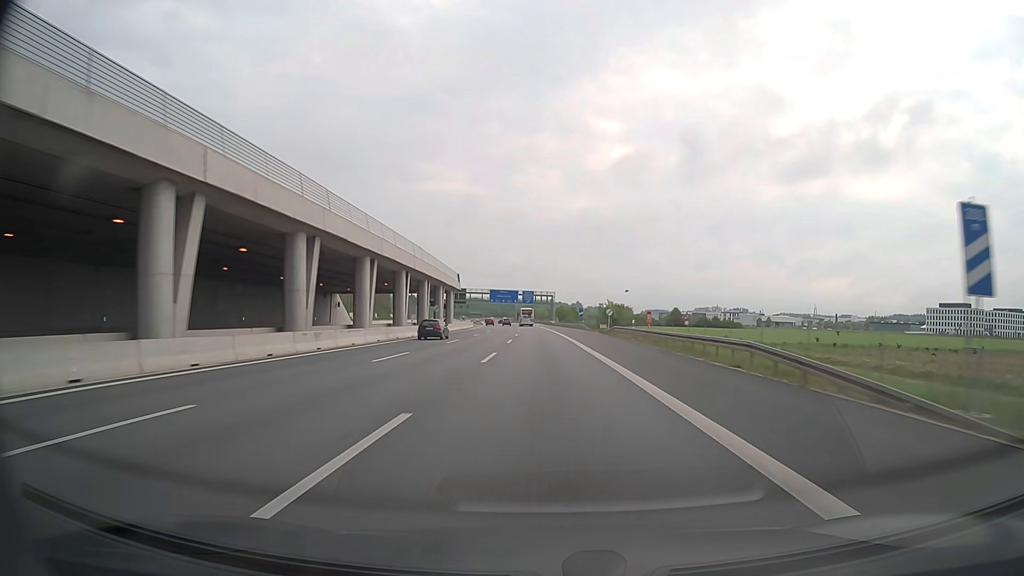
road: motorway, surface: asphalt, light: Day
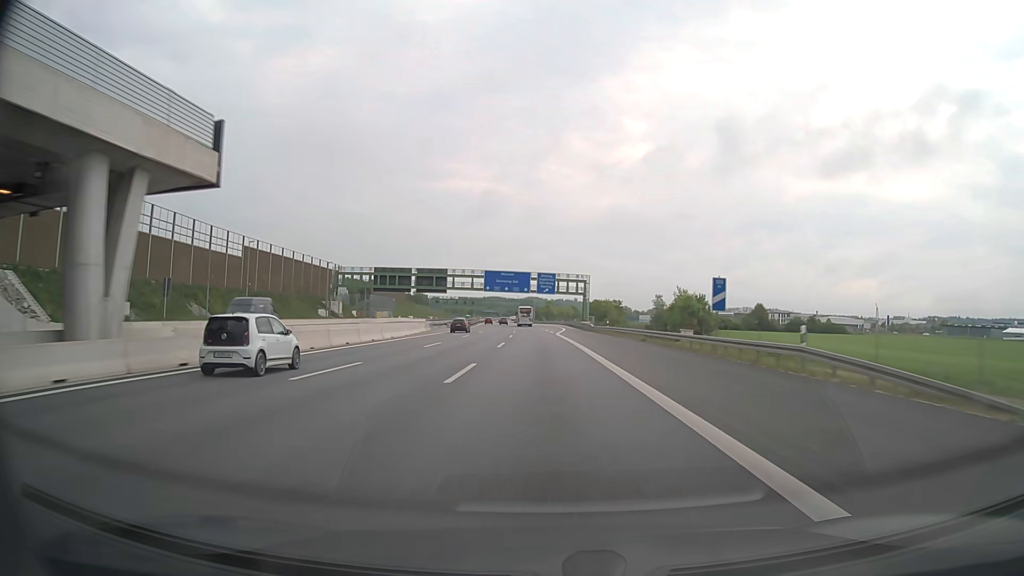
(-1.2, +79.1) m; -2°
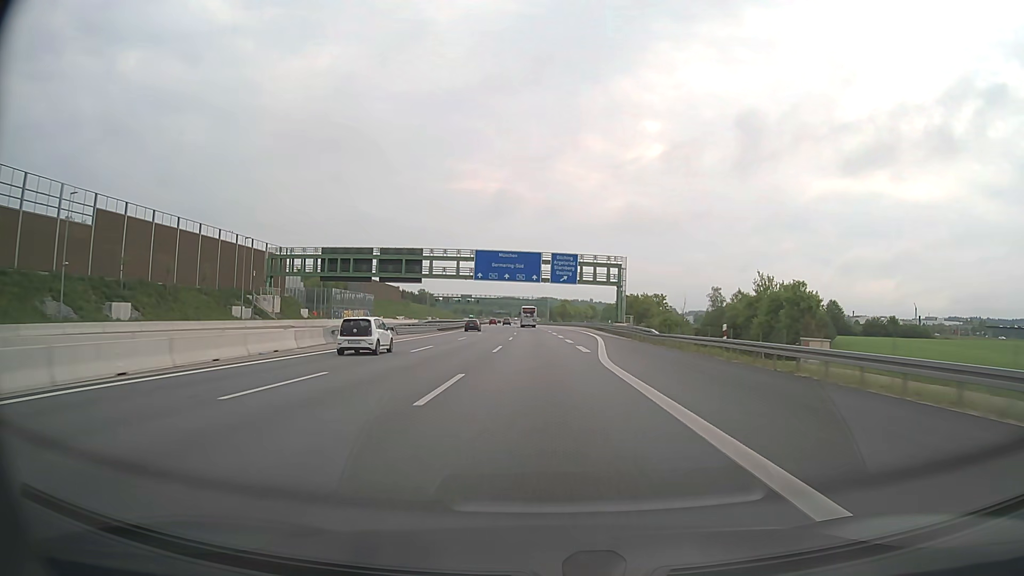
(-0.5, +39.6) m; -1°
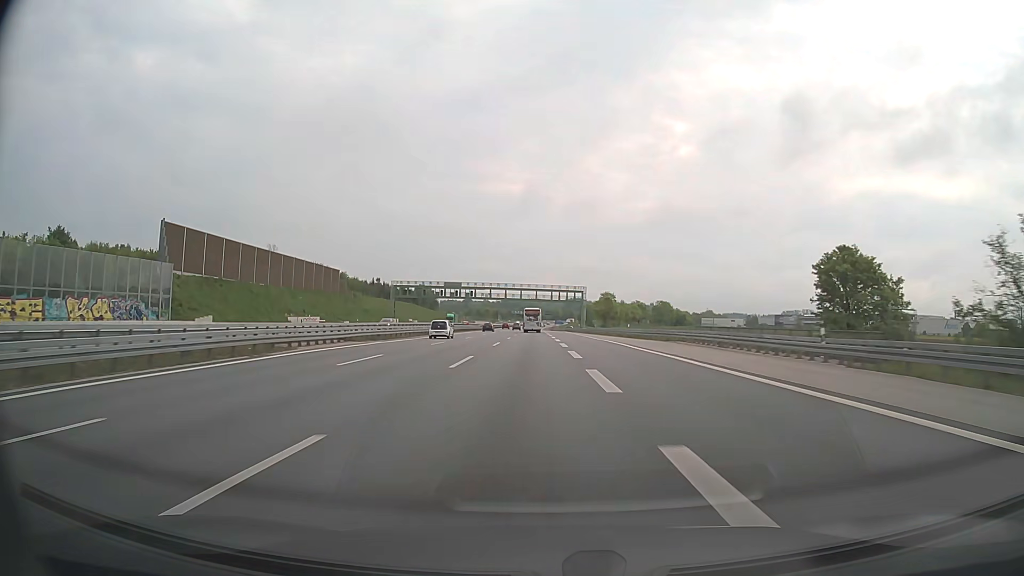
(-1.9, +99.1) m; -2°
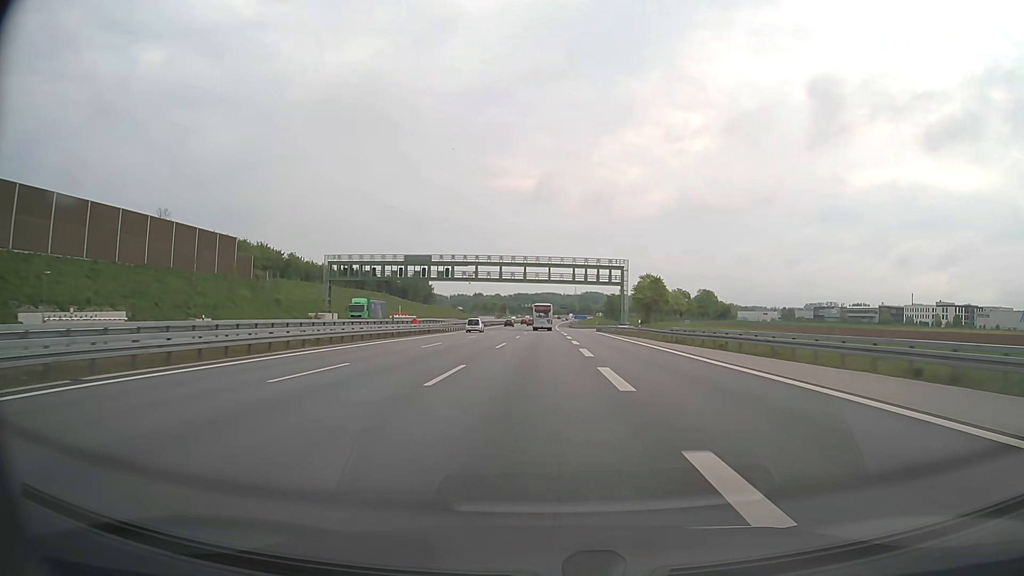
(-0.8, +59.9) m; -1°
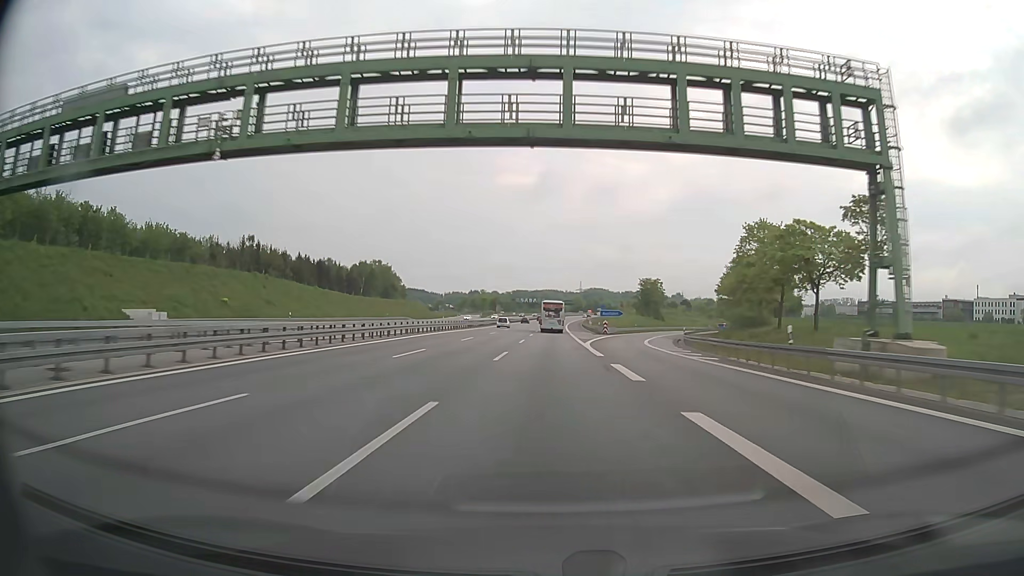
(-0.4, +80.5) m; 0°
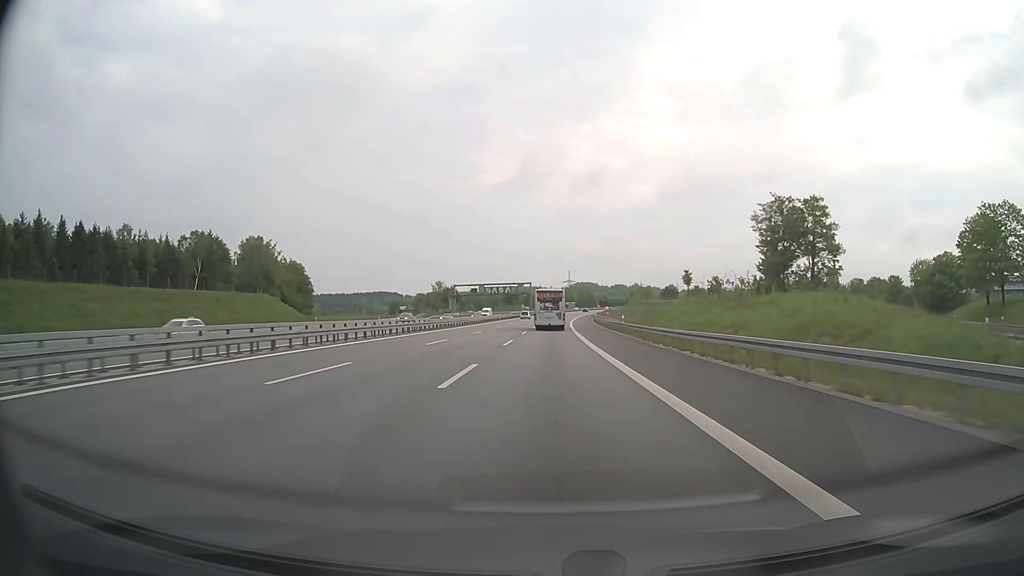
(+1.1, +100.0) m; +1°
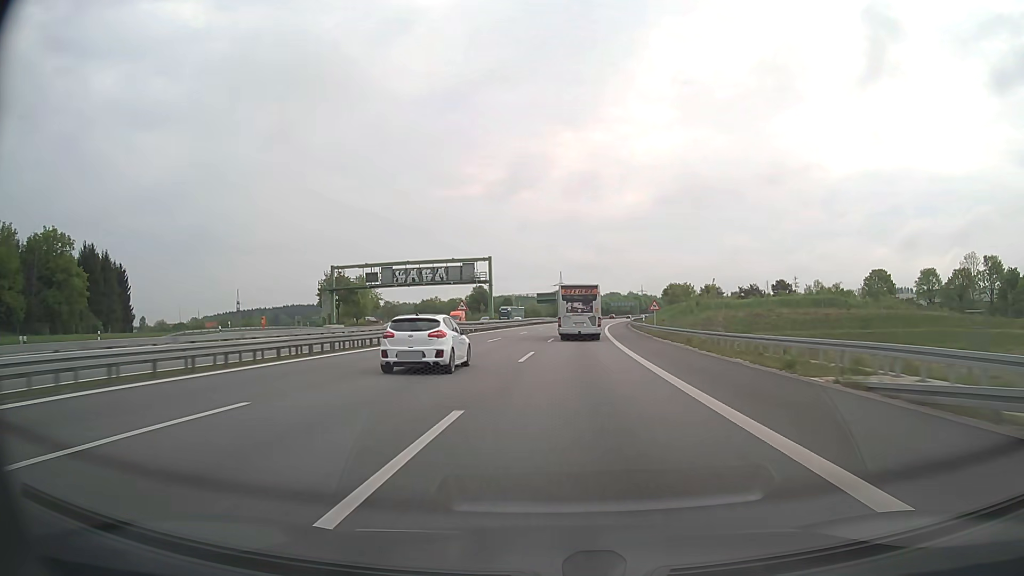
(+1.1, +98.2) m; +1°
(0, +10) (0, +20) (0, +30) (0, +40) (0, +50) (+1, +60) (+1, +70) (+2, +80) (+2, +90) (+3, +100) m
